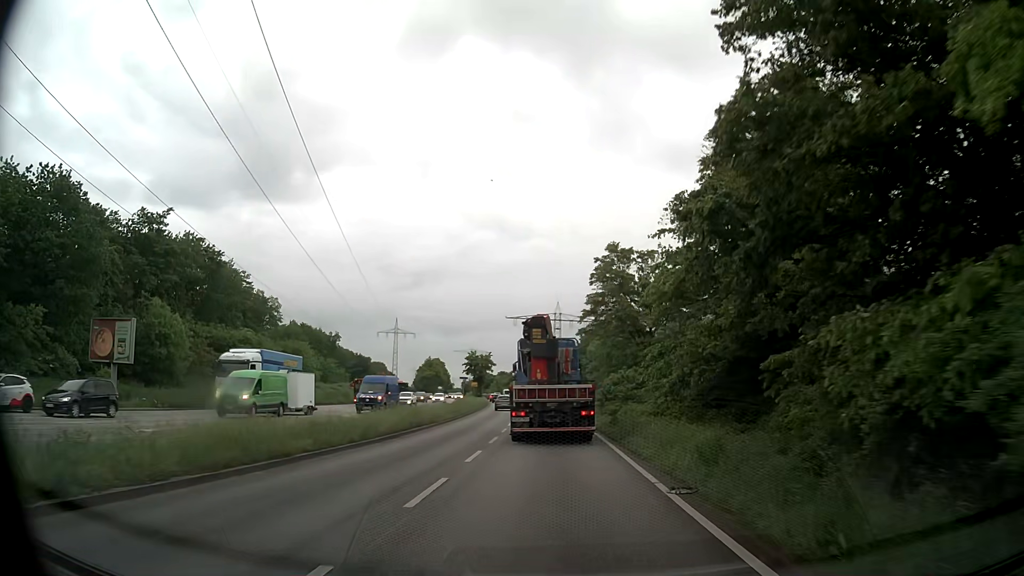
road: primary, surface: asphalt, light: Day
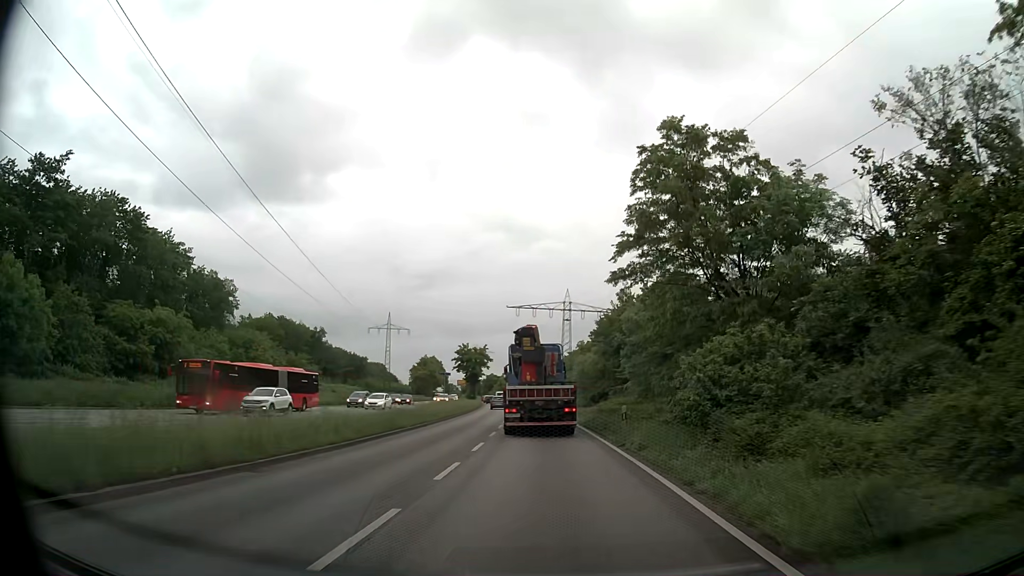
(-0.1, +21.6) m; 0°
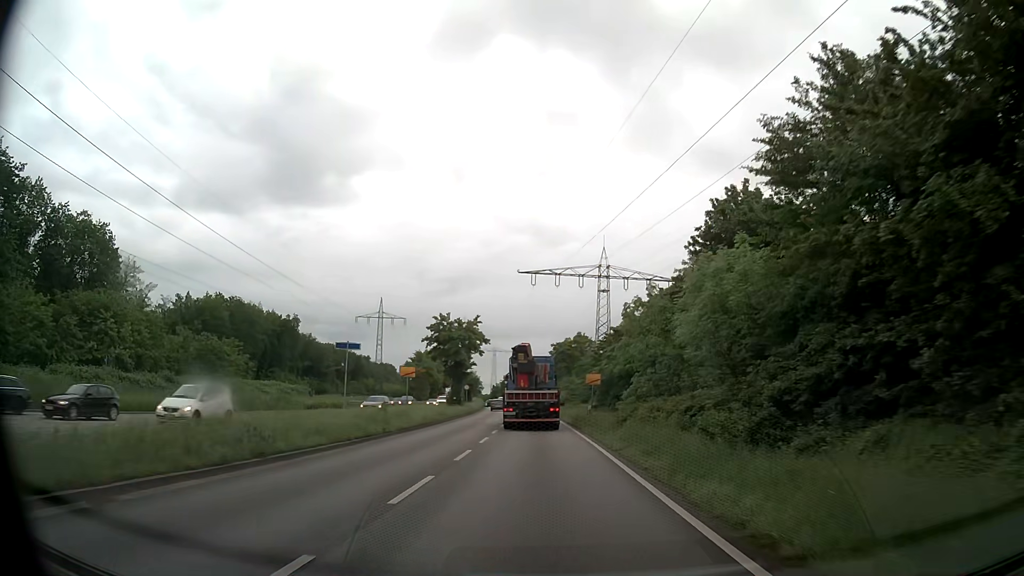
(-0.7, +39.1) m; -2°
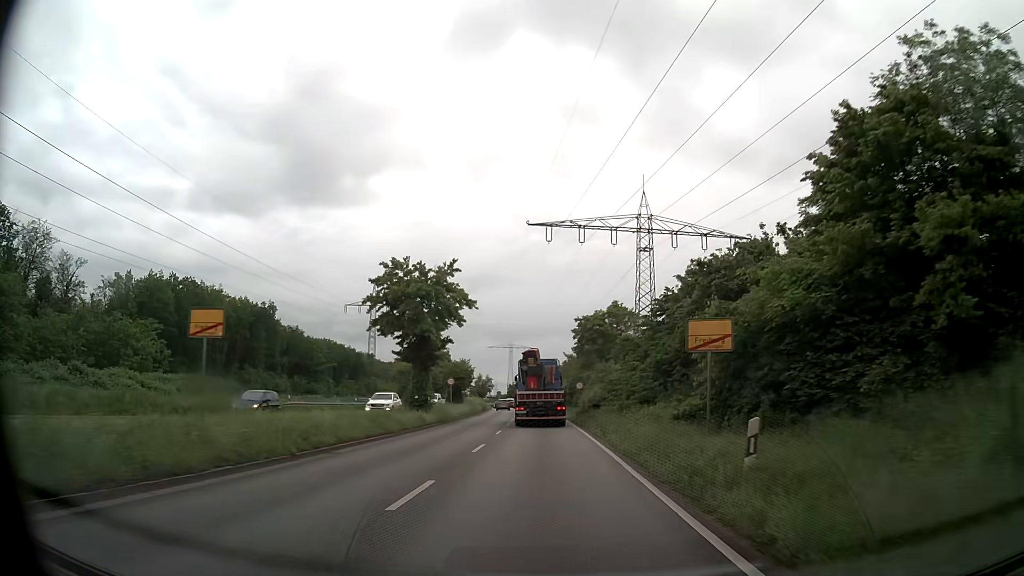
(-0.5, +25.0) m; -2°
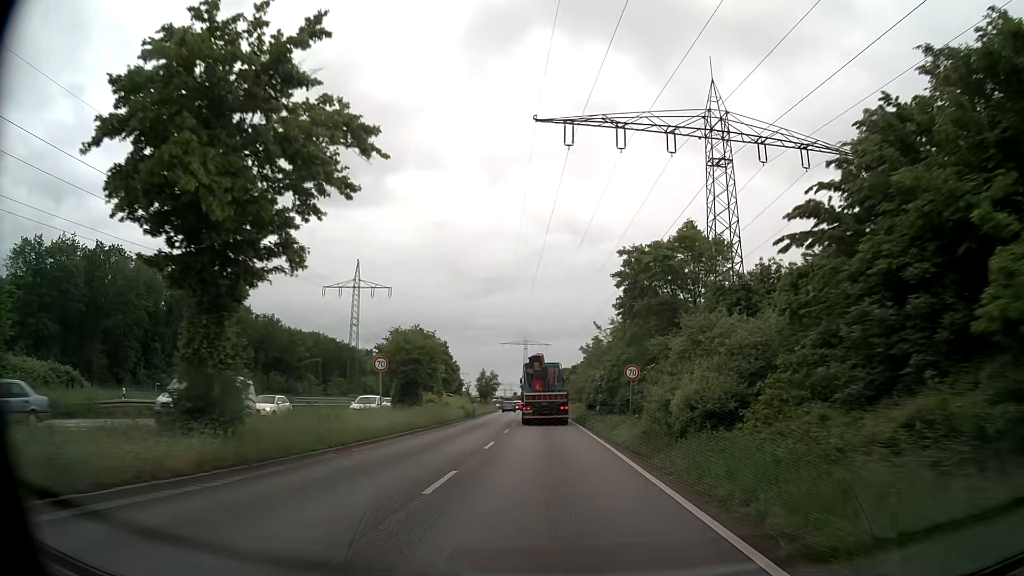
(-0.4, +25.7) m; -1°
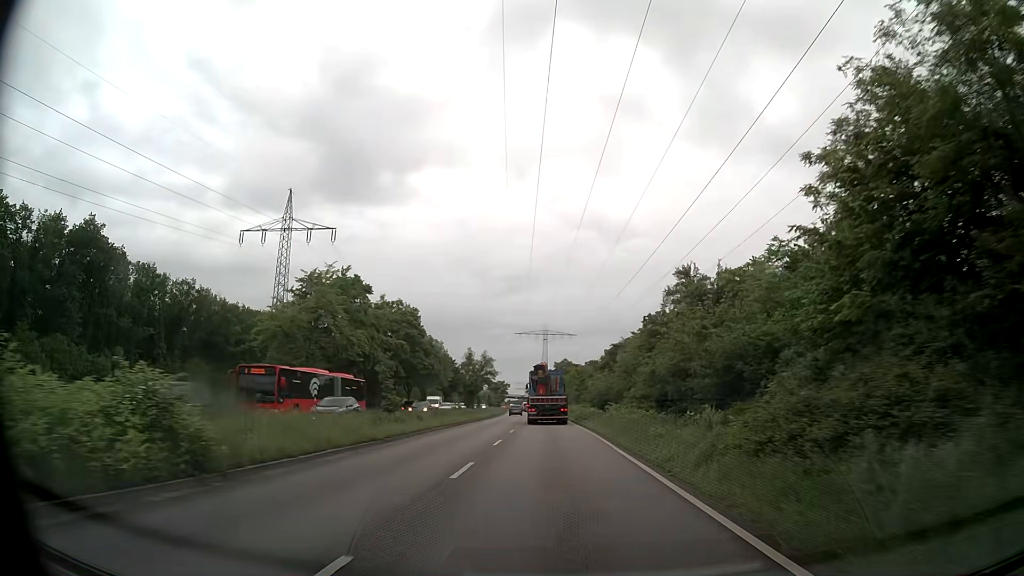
(-0.9, +43.6) m; -2°
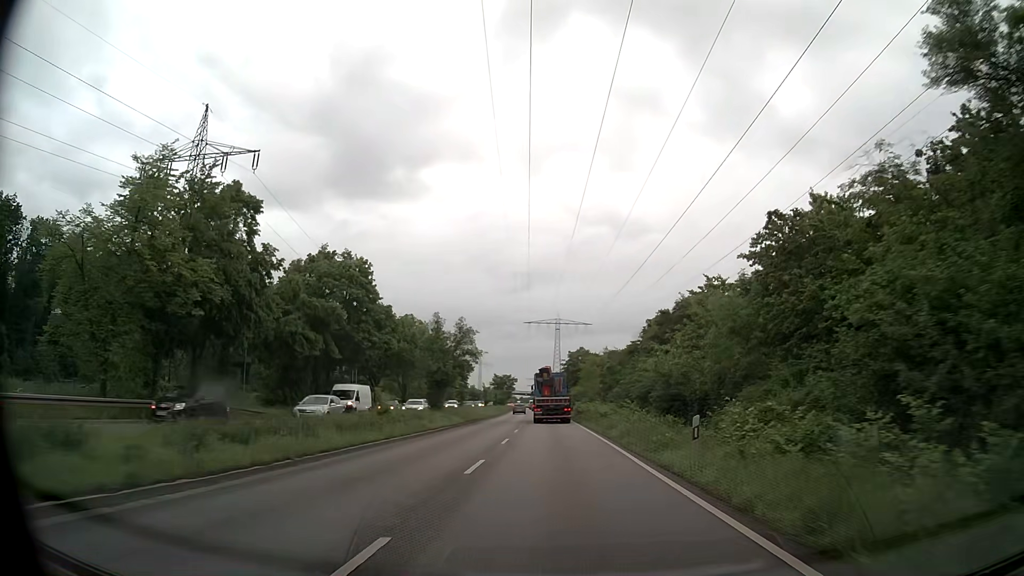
(-0.3, +26.4) m; -1°
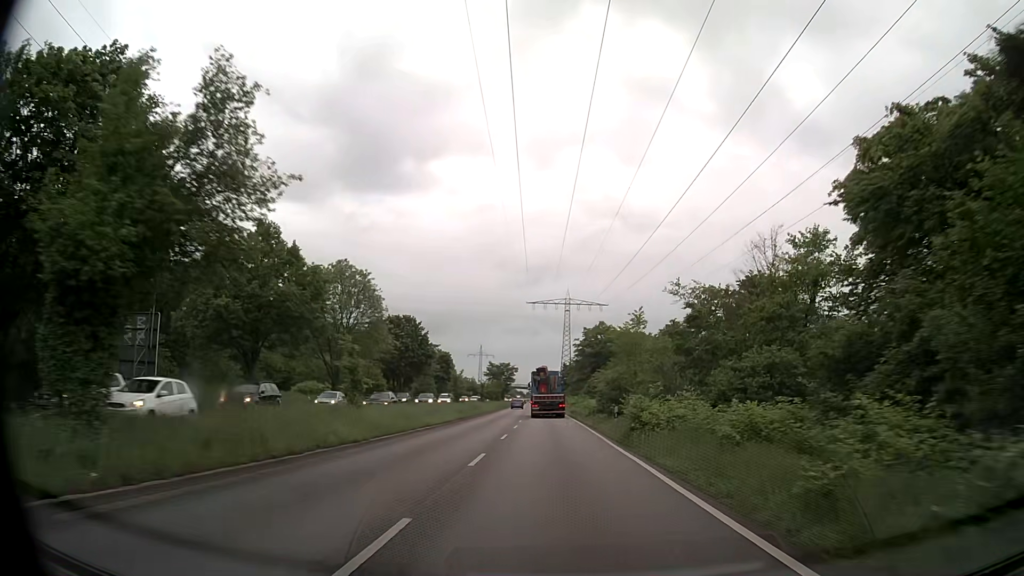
(-0.3, +35.6) m; -1°
(0, +10) (0, +20) (0, +30) (0, +40) (-1, +50) (-1, +60) (-1, +70) (-2, +80) (-2, +90) (-2, +100) m
